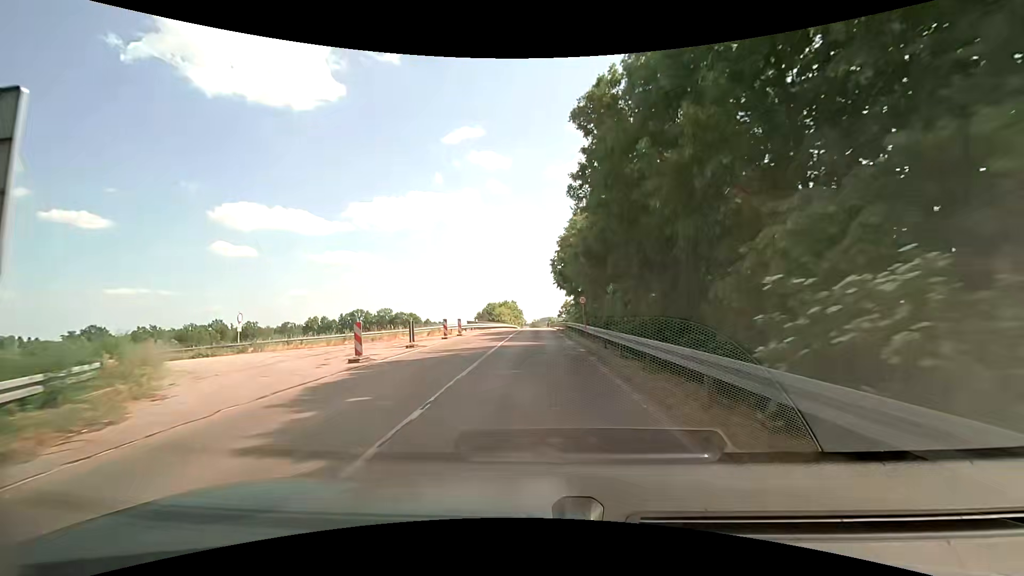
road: tertiary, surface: asphalt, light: Day
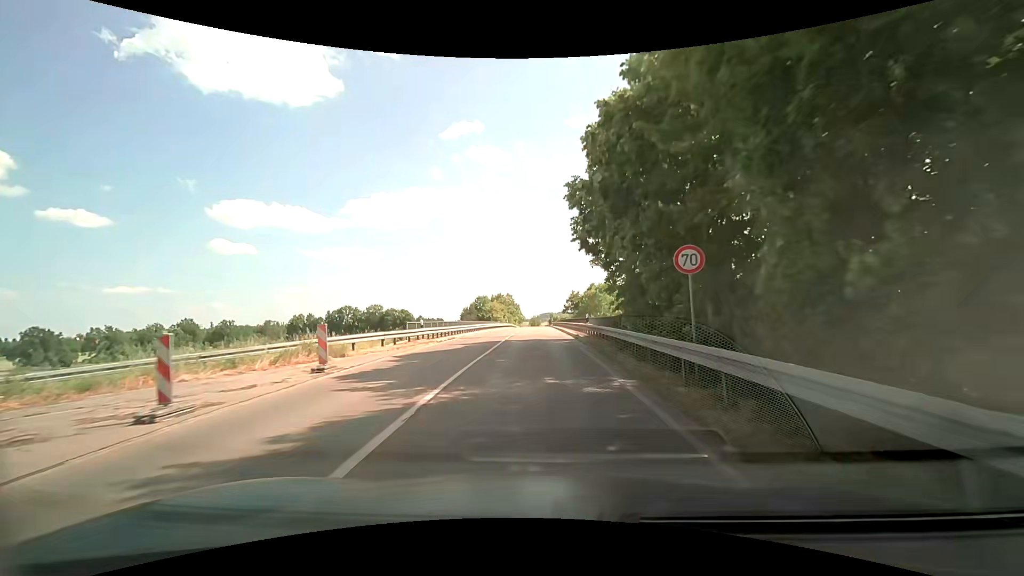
(-0.2, +24.5) m; -1°
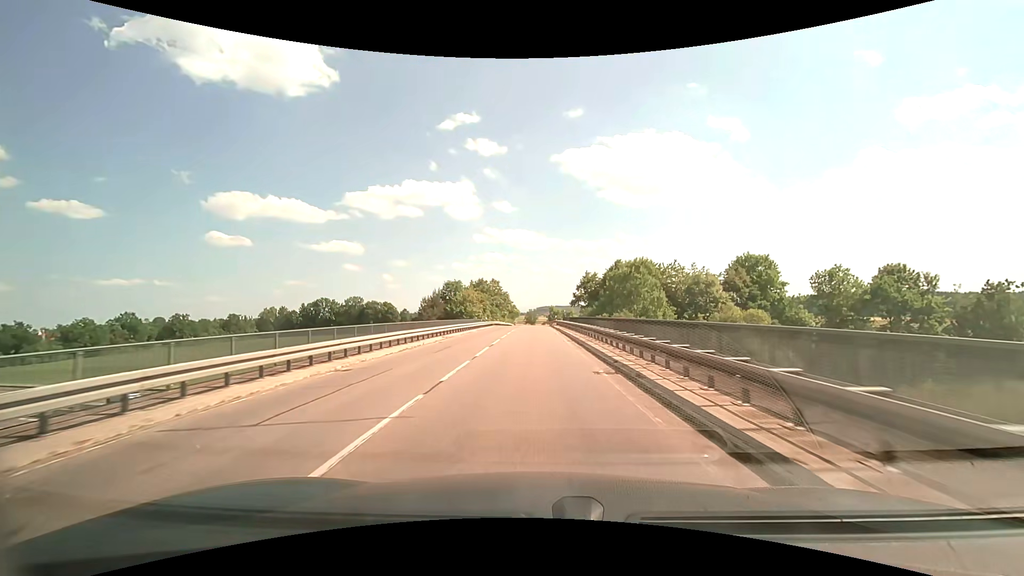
(+0.4, +35.0) m; +1°
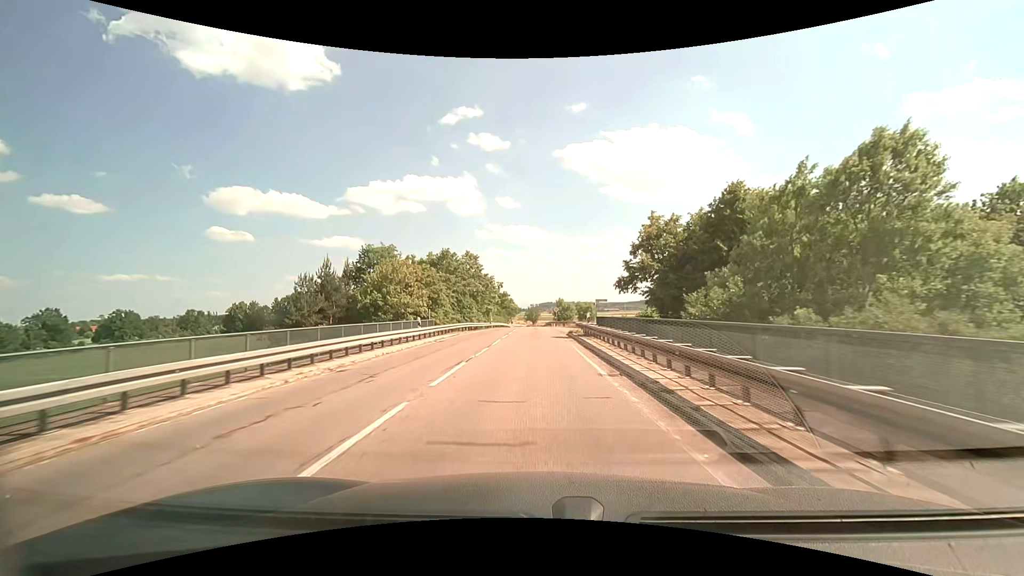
(-0.2, +37.7) m; 0°
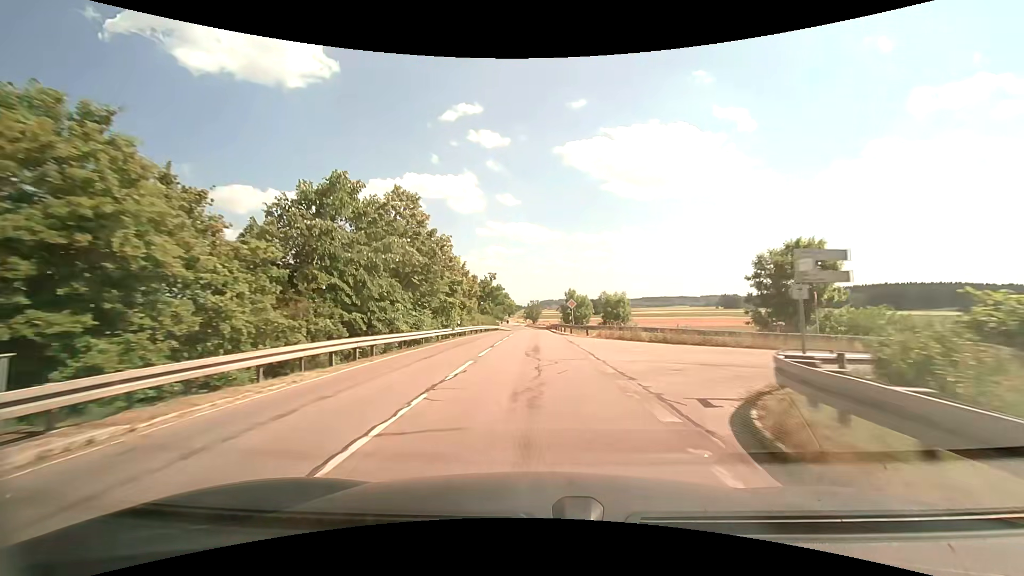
(0.0, +29.5) m; 0°
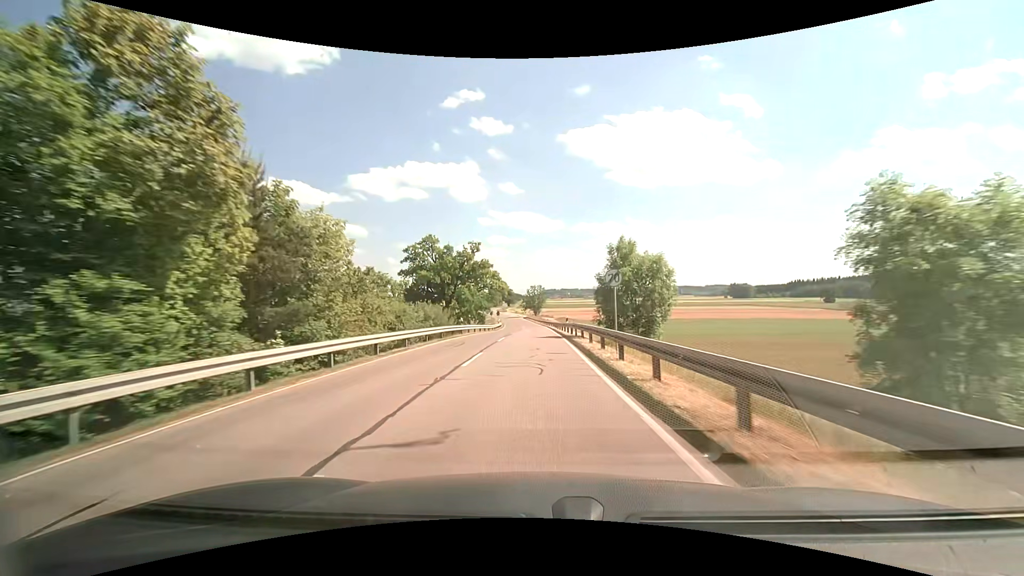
(+0.1, +41.0) m; 0°
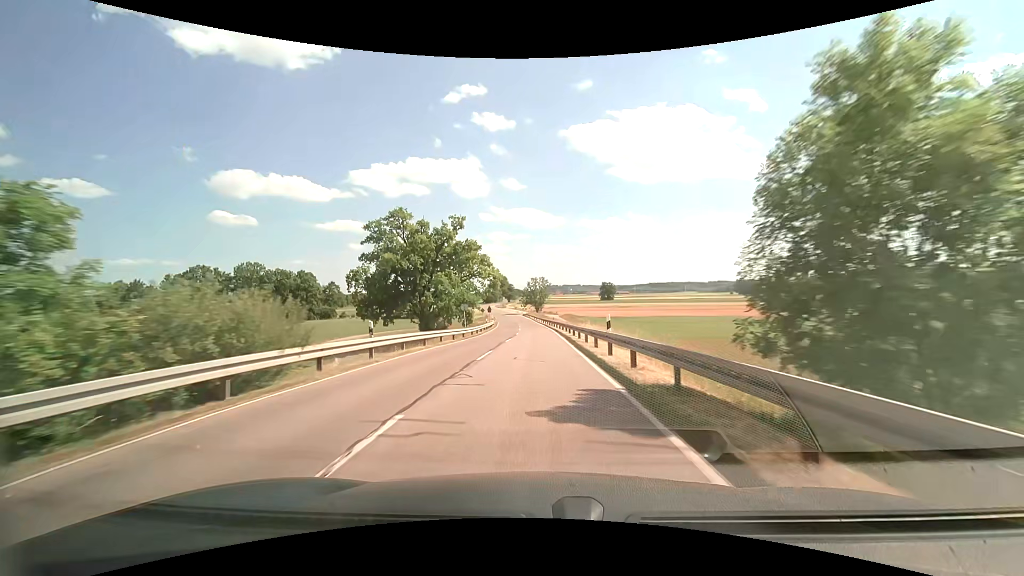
(-0.1, +21.4) m; 0°
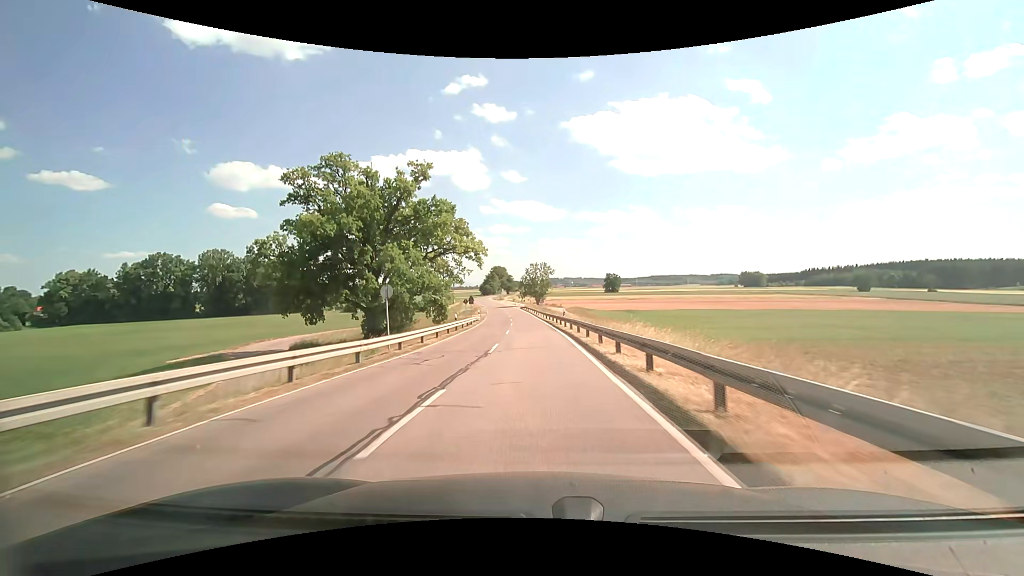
(0.0, +22.1) m; 0°
(0, +10) (0, +20) (0, +30) (-1, +40) (-1, +50) (-2, +60) (-2, +70) (-3, +80) (-4, +90) (-5, +100) m
